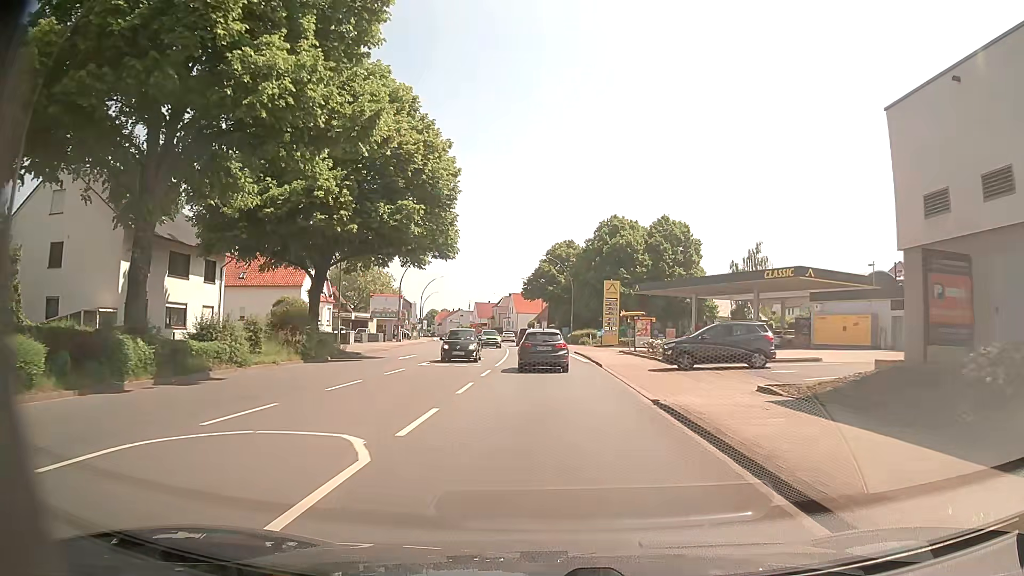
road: primary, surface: asphalt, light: Day
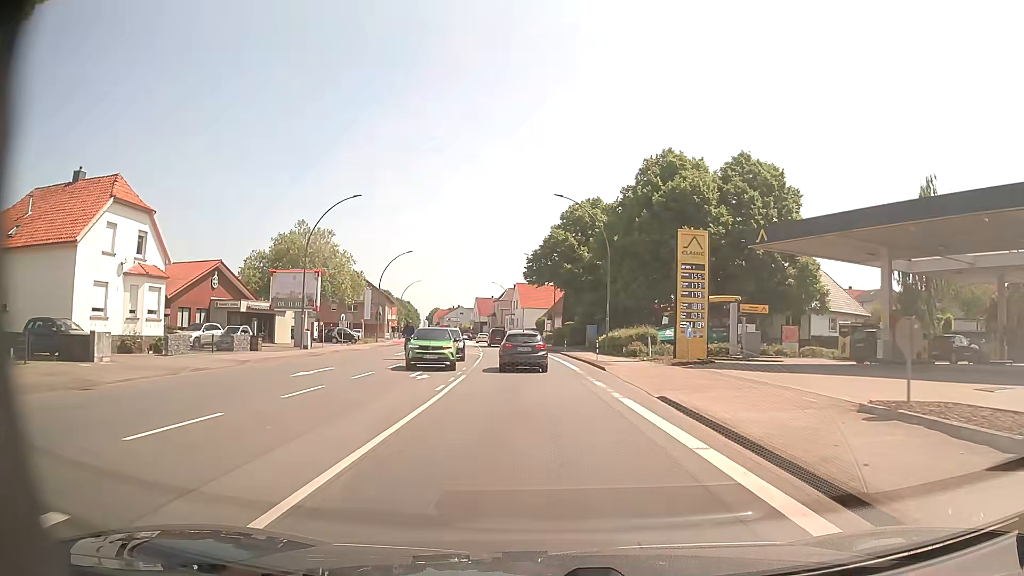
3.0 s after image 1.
(-0.1, +33.5) m; -1°
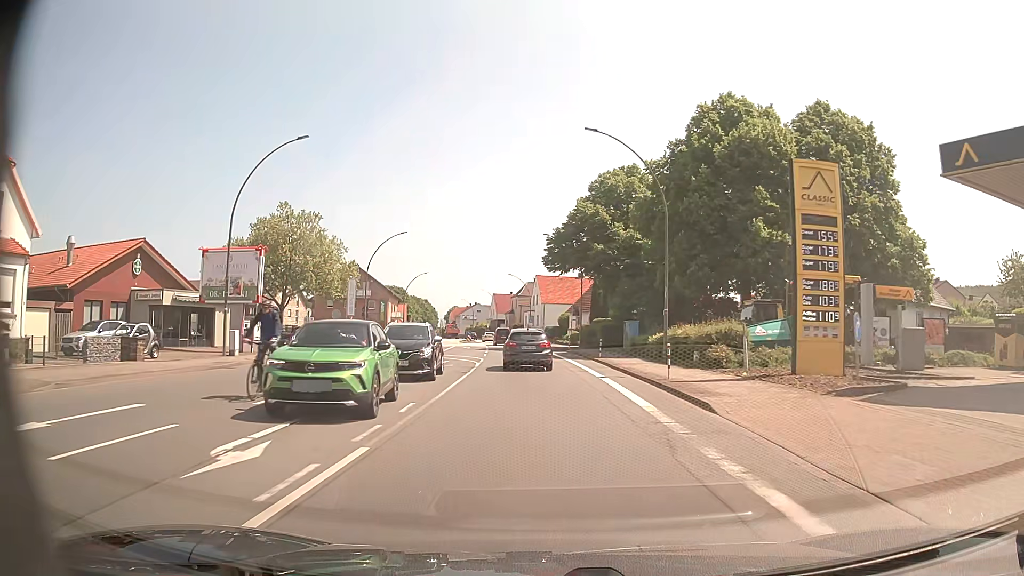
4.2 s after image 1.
(-0.3, +13.8) m; -2°
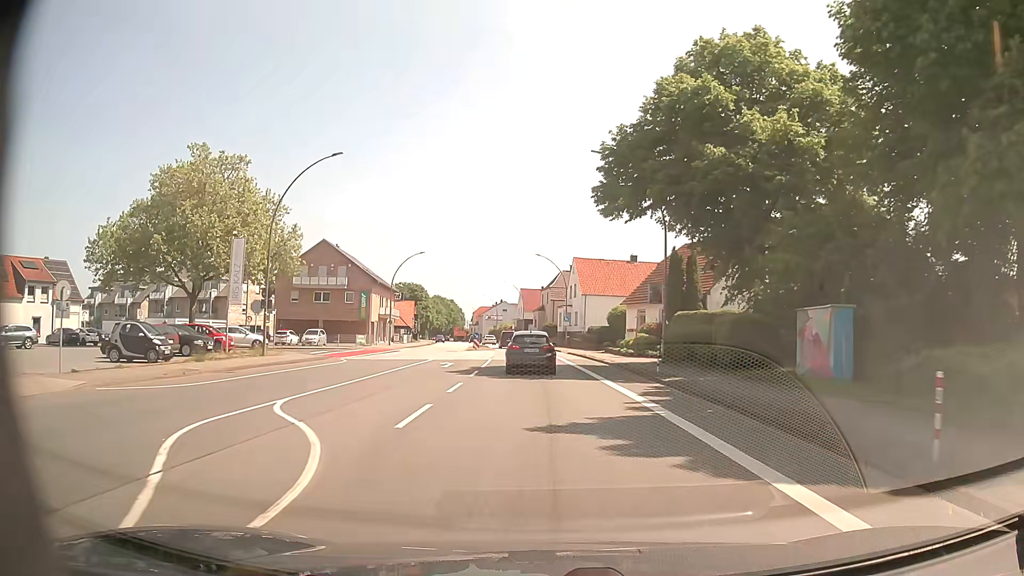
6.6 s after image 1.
(-0.8, +28.2) m; -3°
